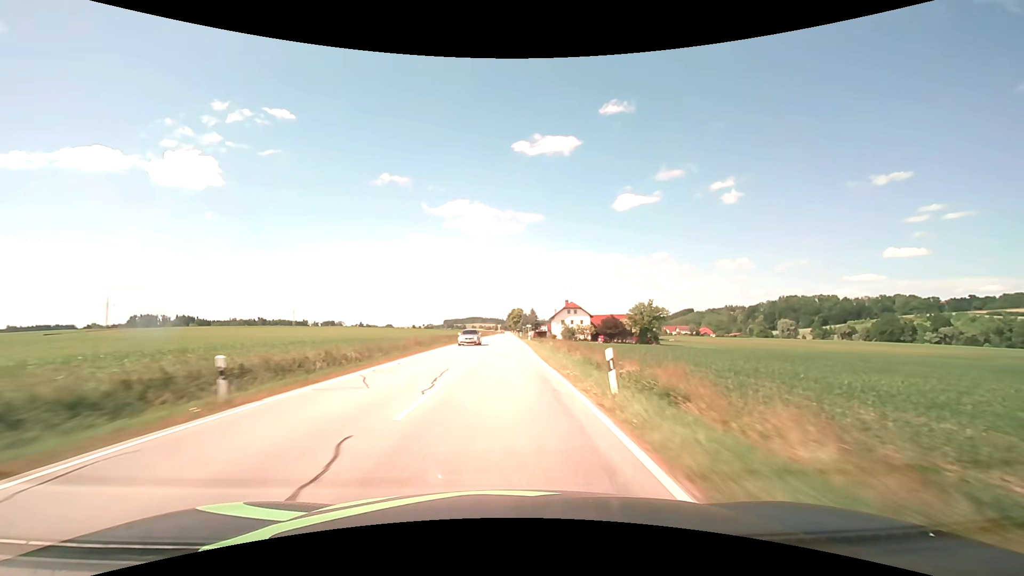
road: secondary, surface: asphalt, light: Day
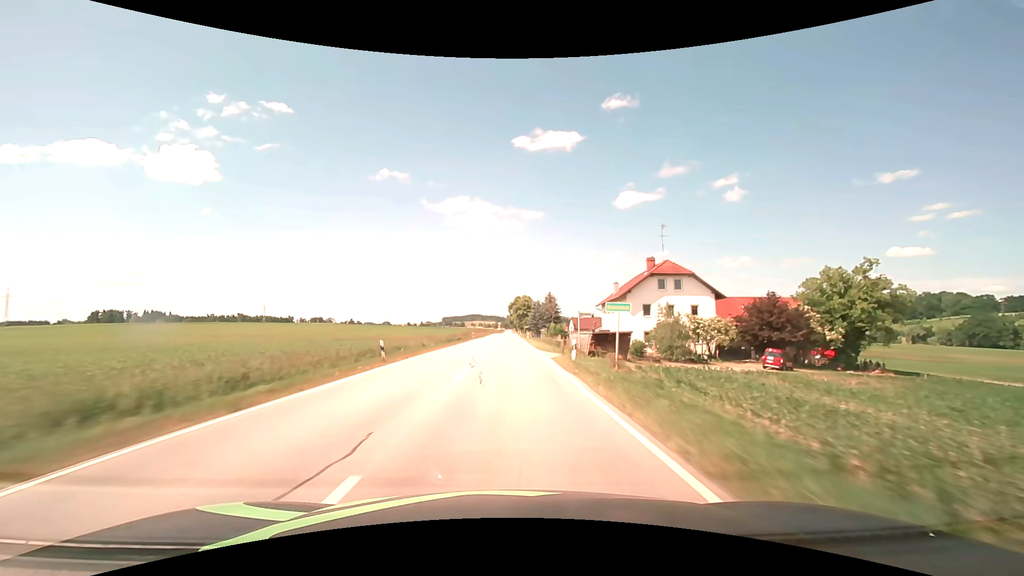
(-0.1, +79.0) m; 0°
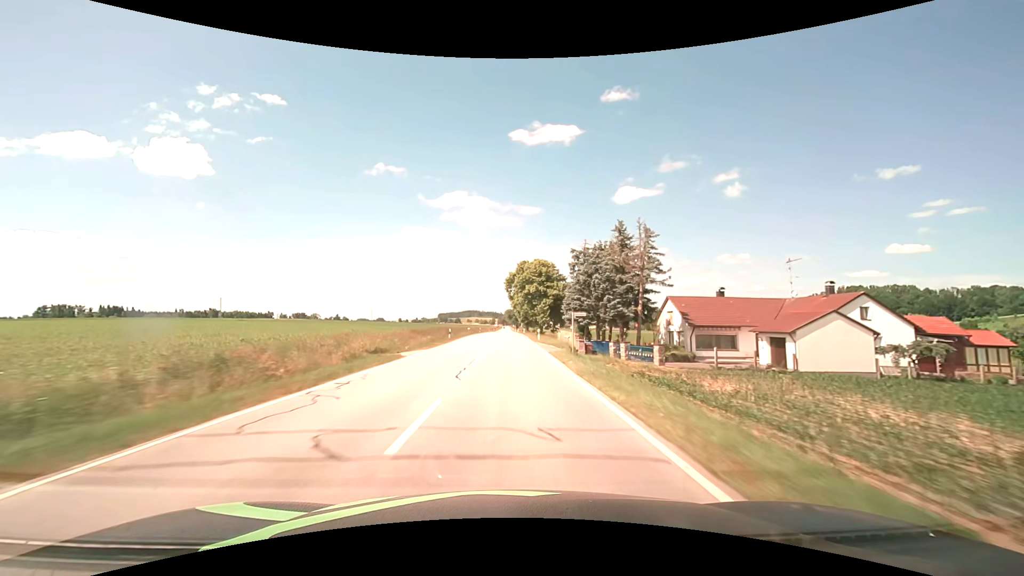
(+0.3, +79.2) m; 0°
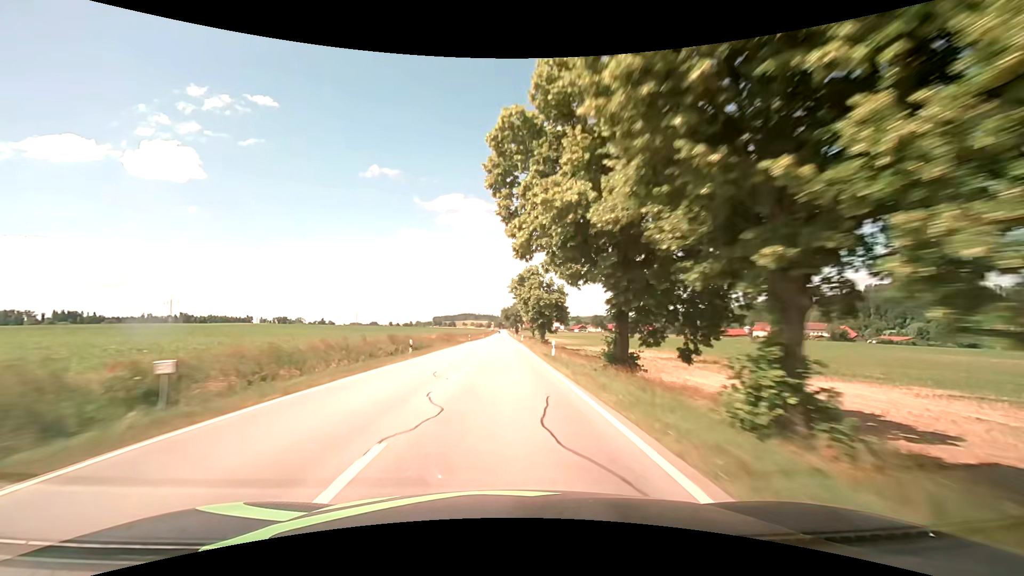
(+0.2, +63.4) m; 0°
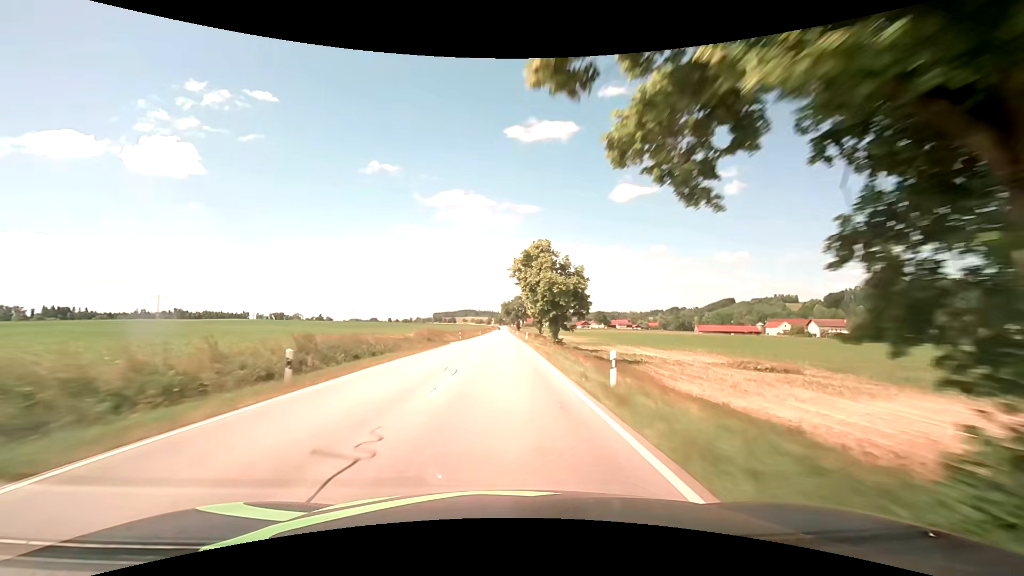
(-0.1, +15.8) m; -1°
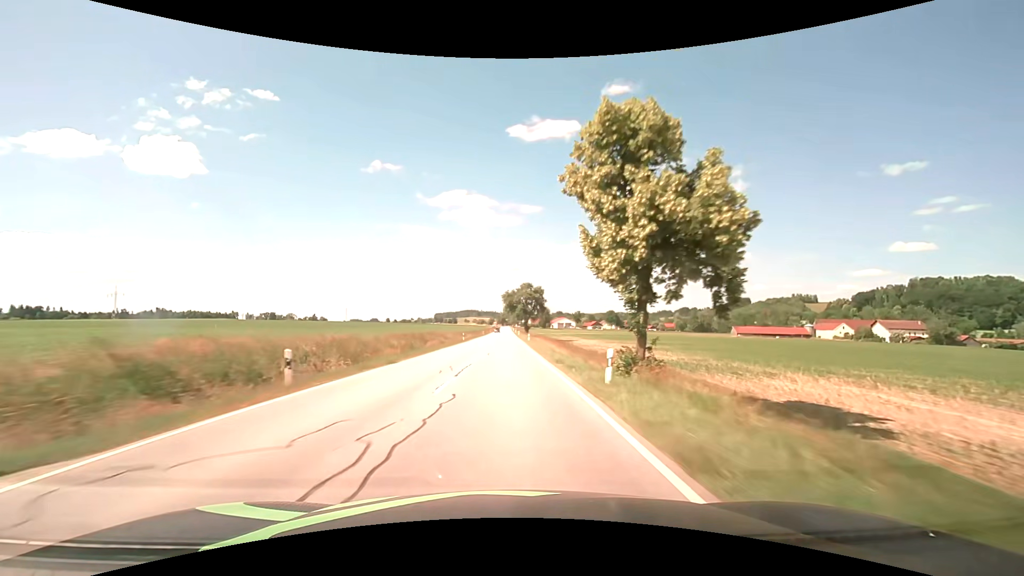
(+0.2, +47.6) m; 0°
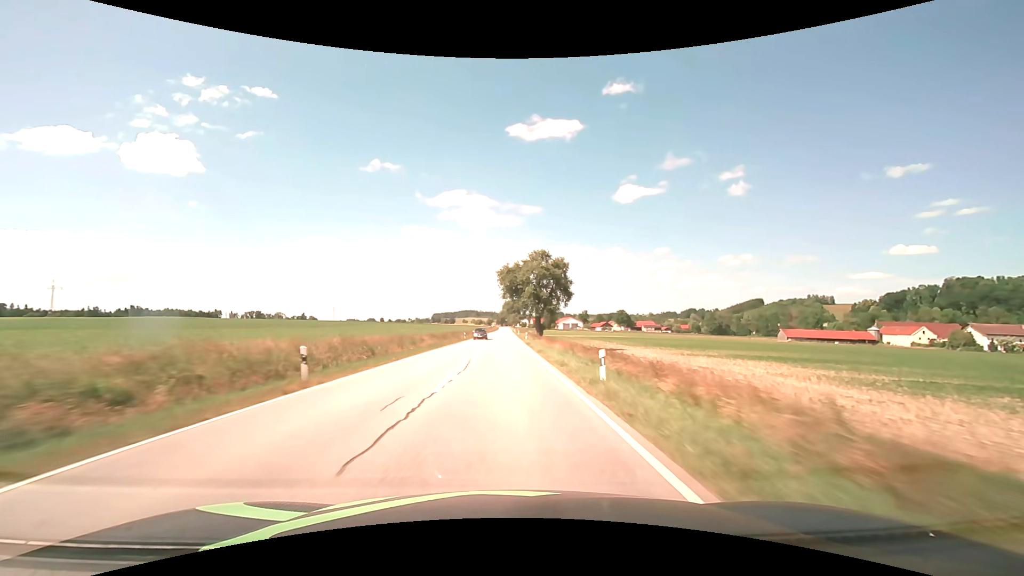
(+0.3, +47.6) m; 0°
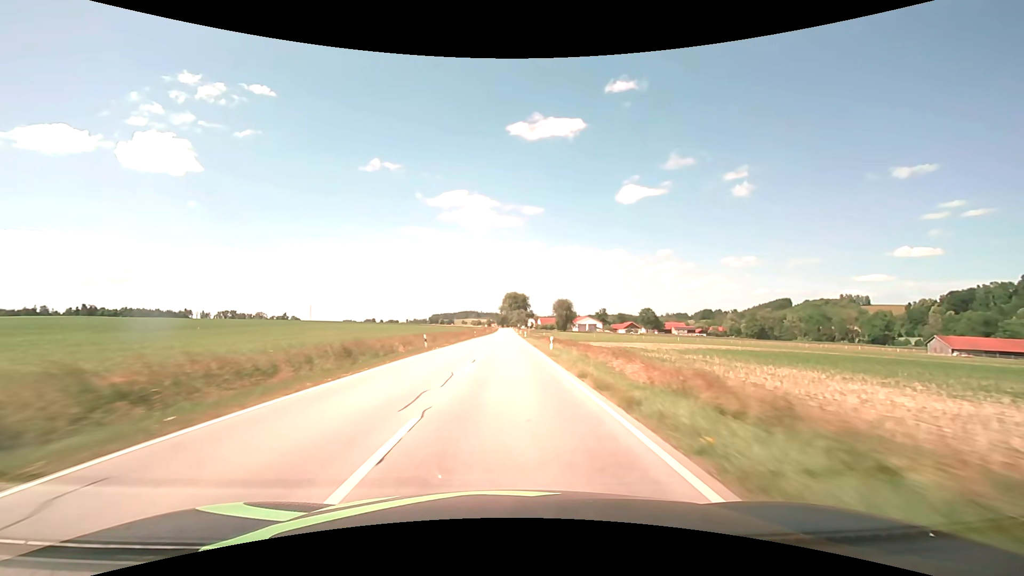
(-0.1, +79.1) m; 0°
(0, +10) (0, +20) (0, +30) (0, +40) (0, +50) (0, +60) (0, +70) (0, +80) (0, +90) (0, +100) m
